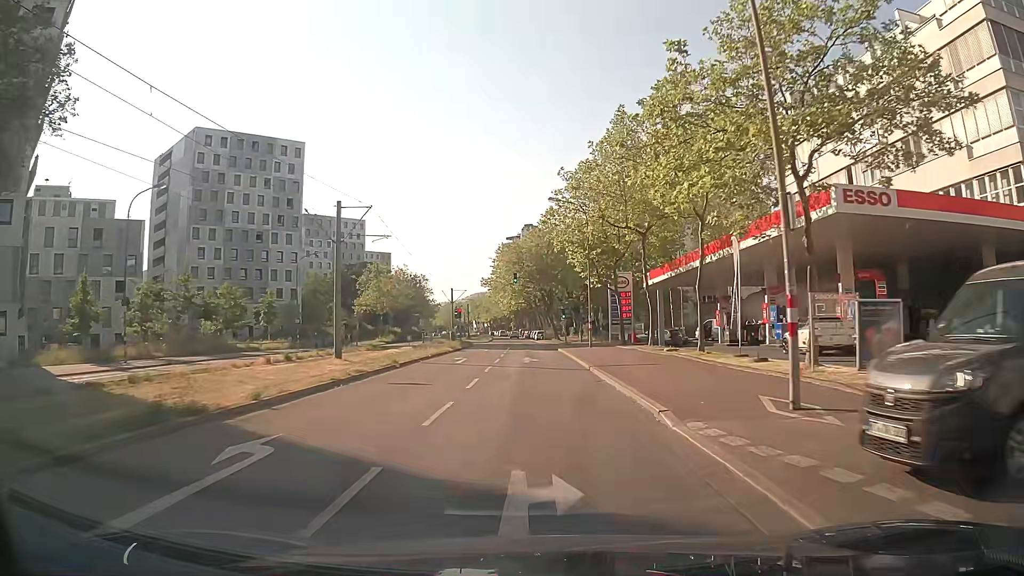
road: tertiary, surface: asphalt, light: Day
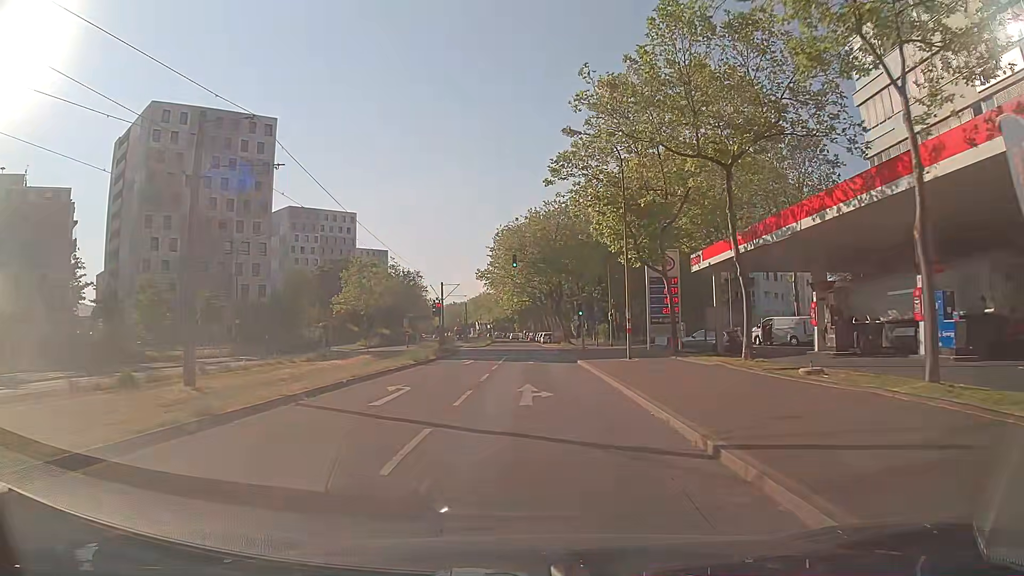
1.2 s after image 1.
(-0.2, +15.0) m; 0°
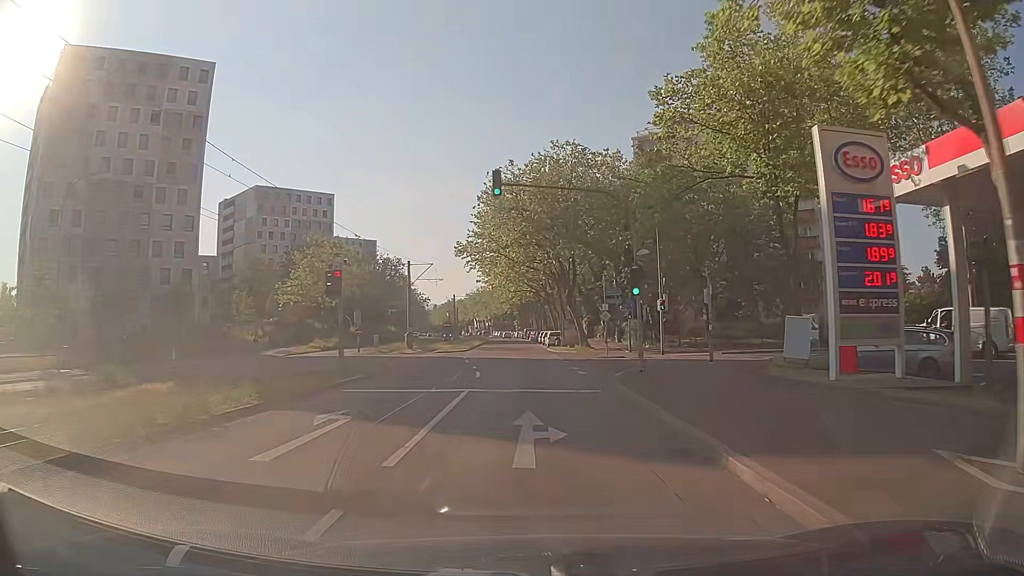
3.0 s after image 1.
(-0.4, +22.2) m; -1°
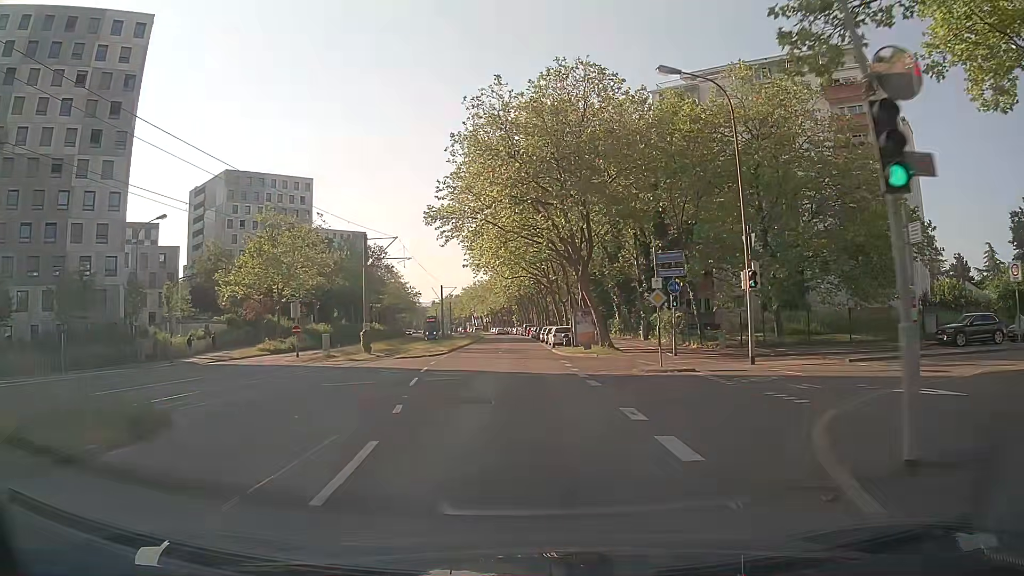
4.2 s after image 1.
(0.0, +14.8) m; 0°
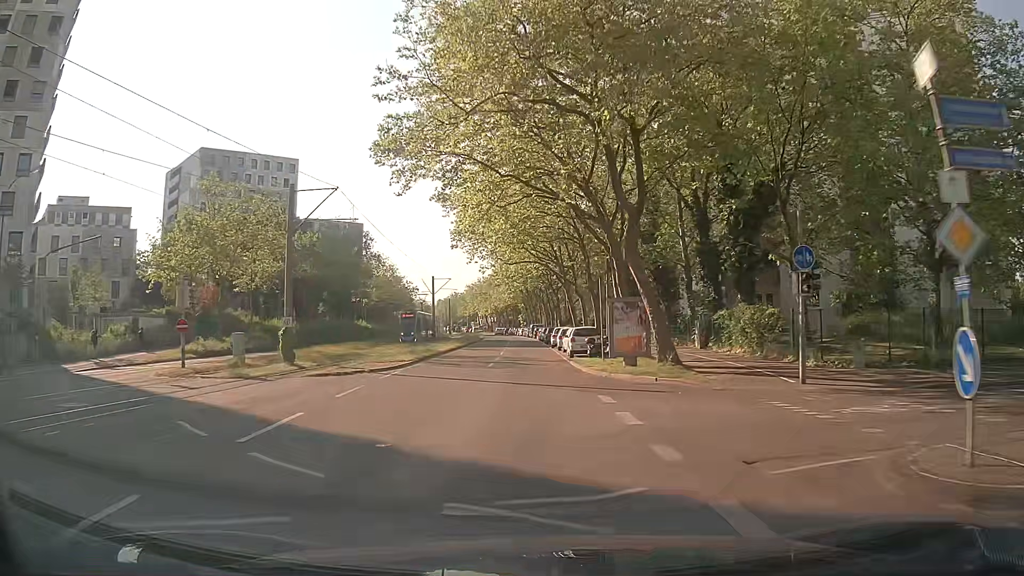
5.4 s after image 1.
(-0.2, +14.8) m; -1°
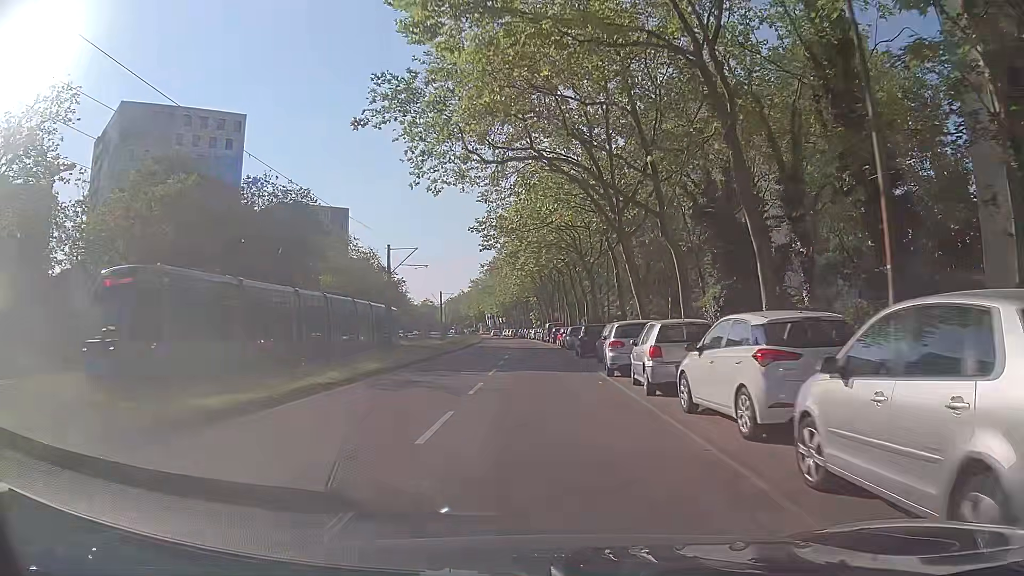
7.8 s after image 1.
(-0.2, +30.1) m; 0°
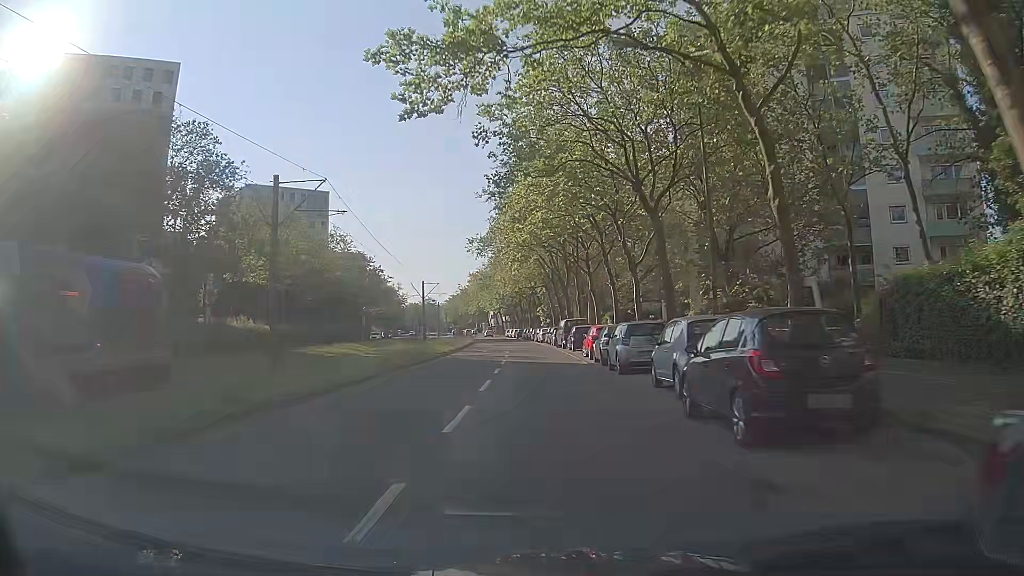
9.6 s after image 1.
(-0.3, +22.9) m; -1°
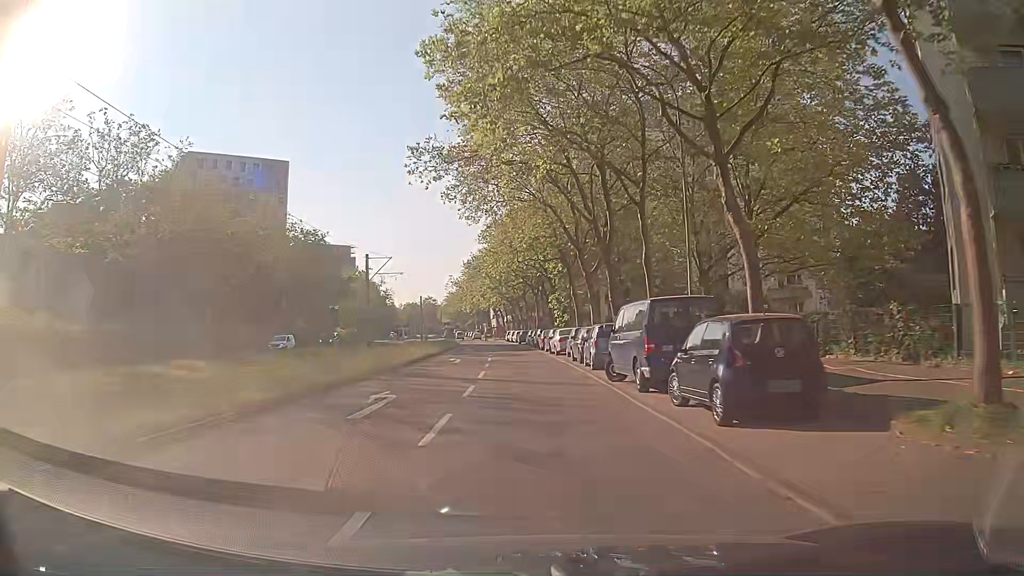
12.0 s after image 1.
(0.0, +30.9) m; -1°
